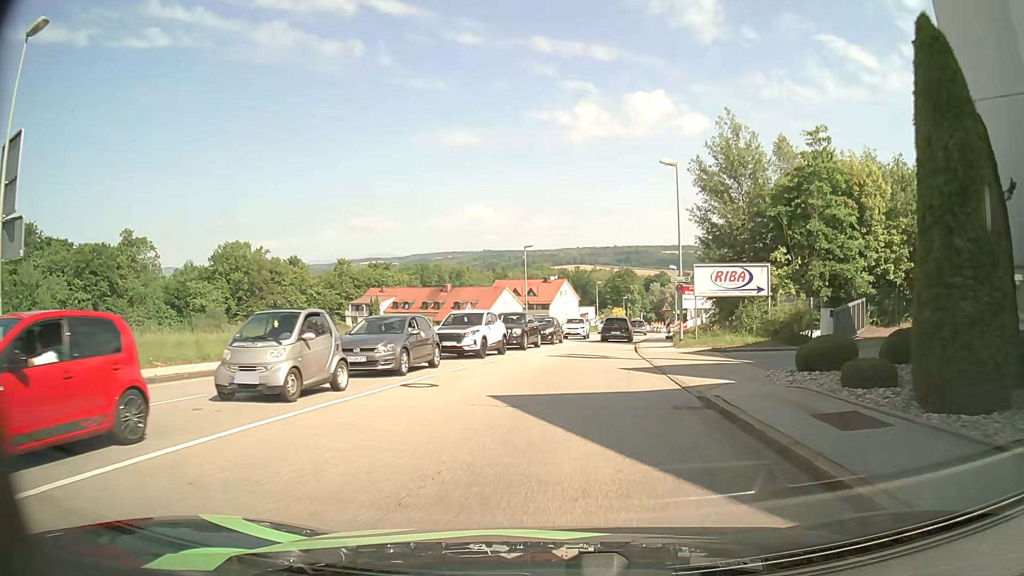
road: tertiary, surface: asphalt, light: Day
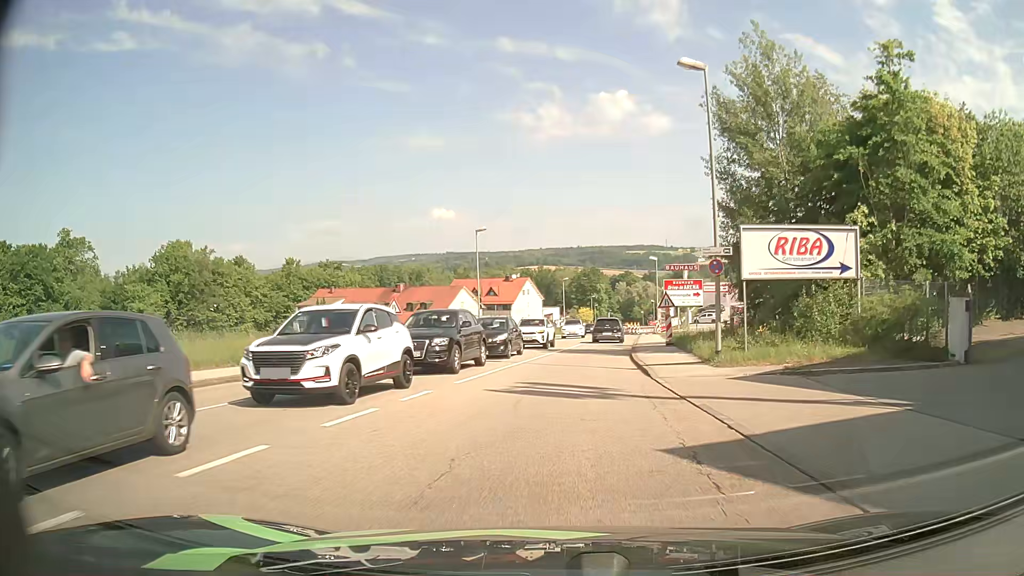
(+0.3, +11.9) m; +3°
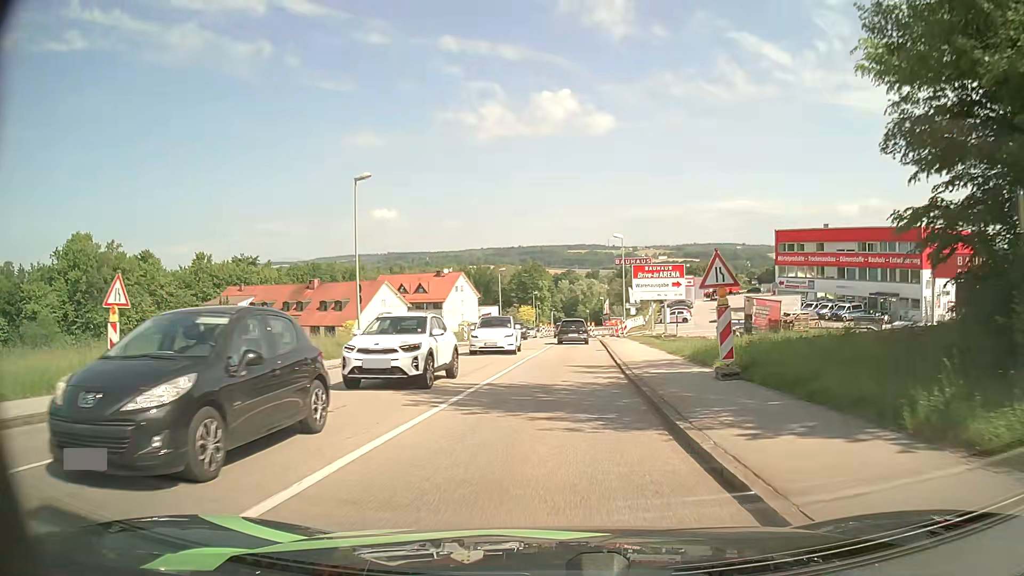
(+0.8, +18.1) m; +5°
